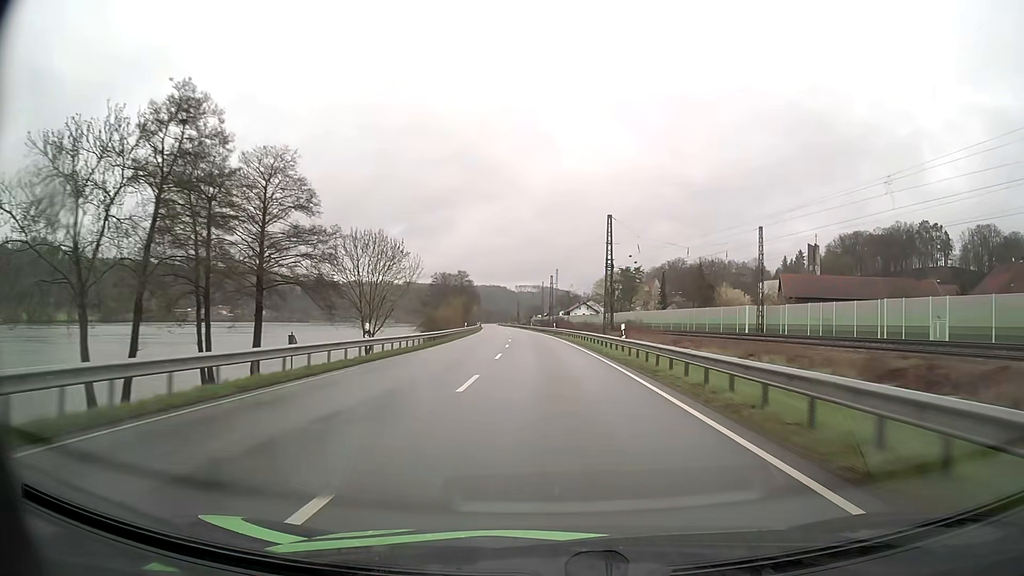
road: primary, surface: asphalt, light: Day
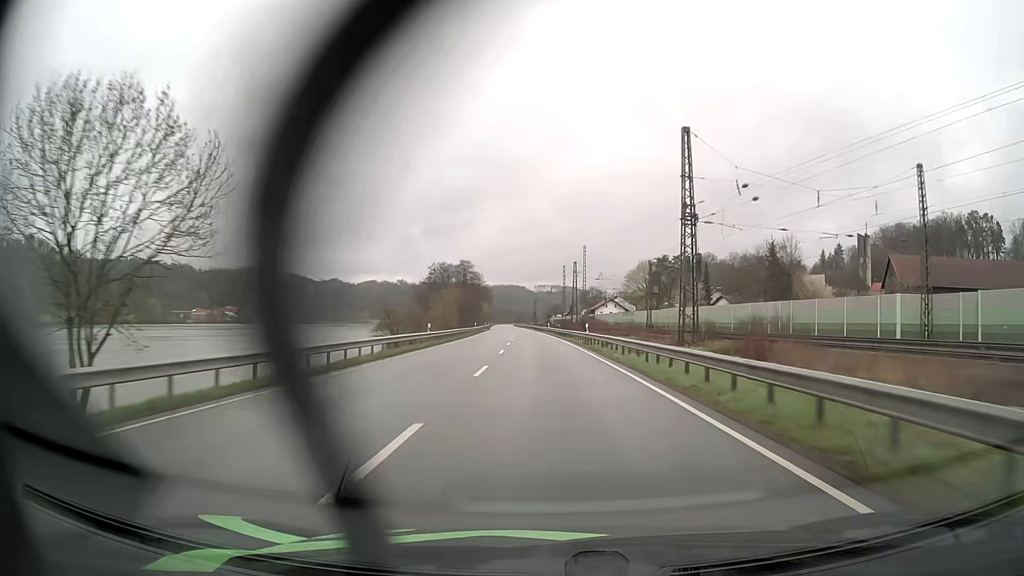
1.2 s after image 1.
(-0.5, +32.4) m; -2°
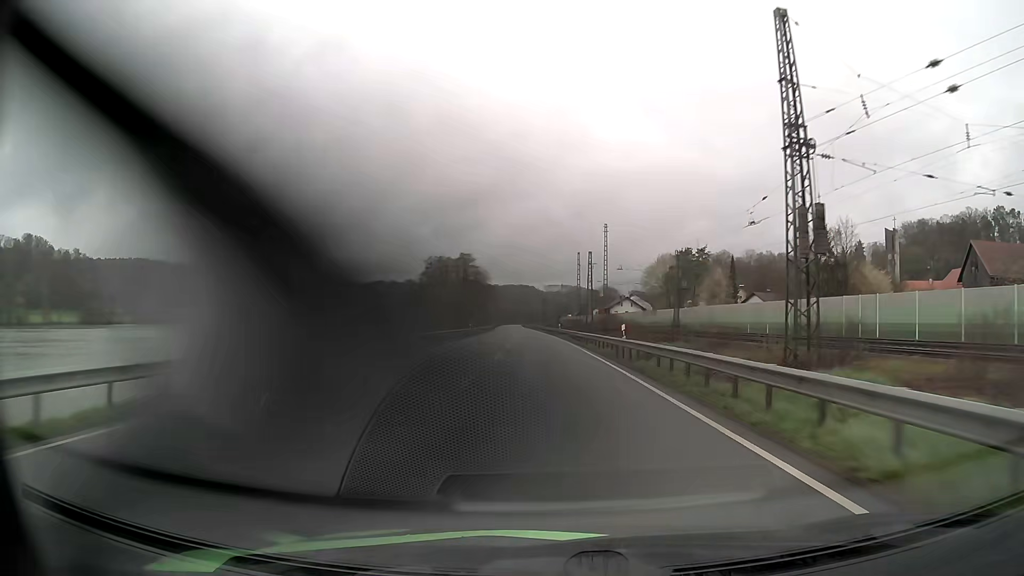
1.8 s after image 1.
(-0.1, +16.2) m; -1°
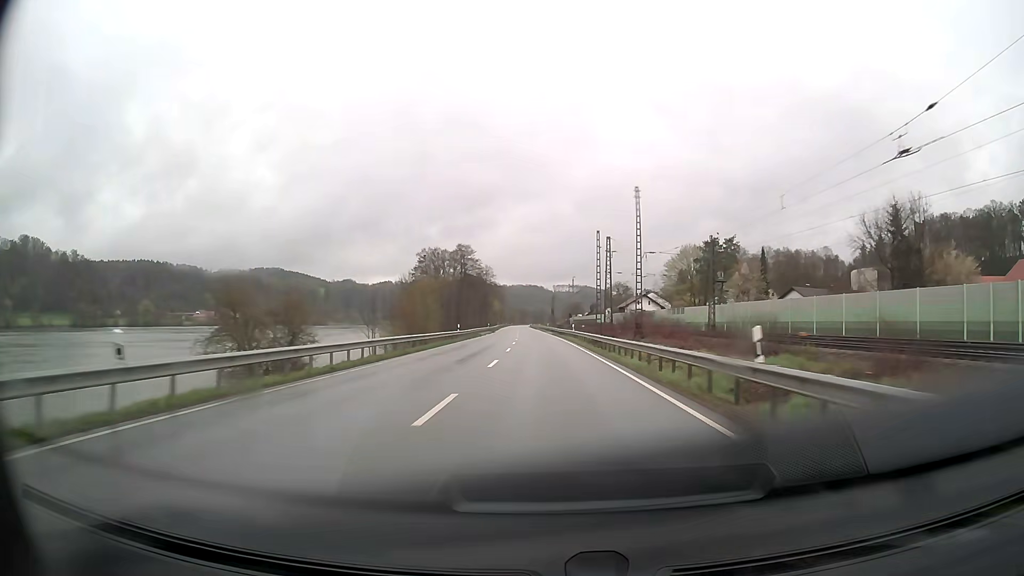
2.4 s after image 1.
(-0.1, +16.2) m; -1°
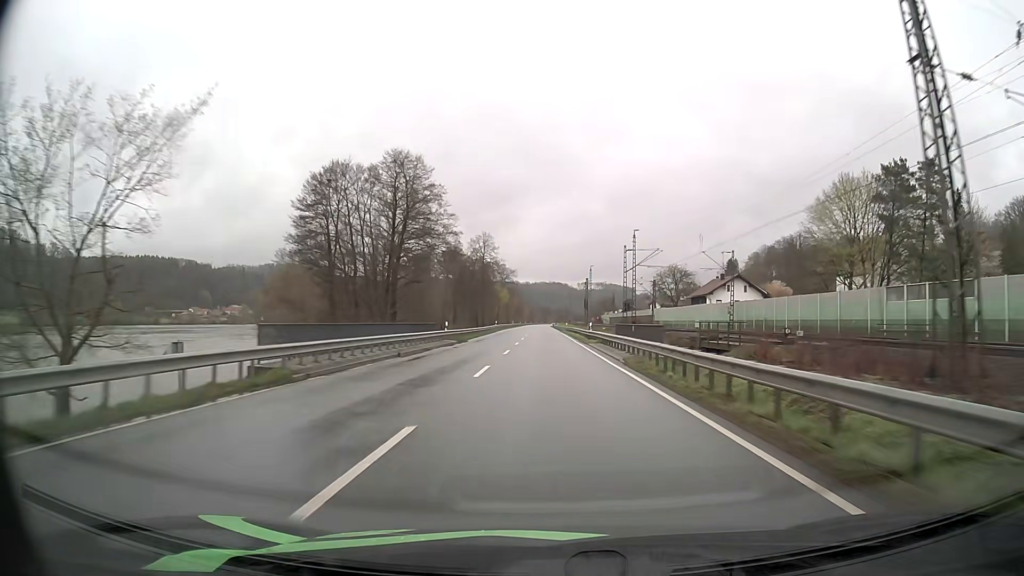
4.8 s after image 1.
(-1.3, +64.7) m; -2°
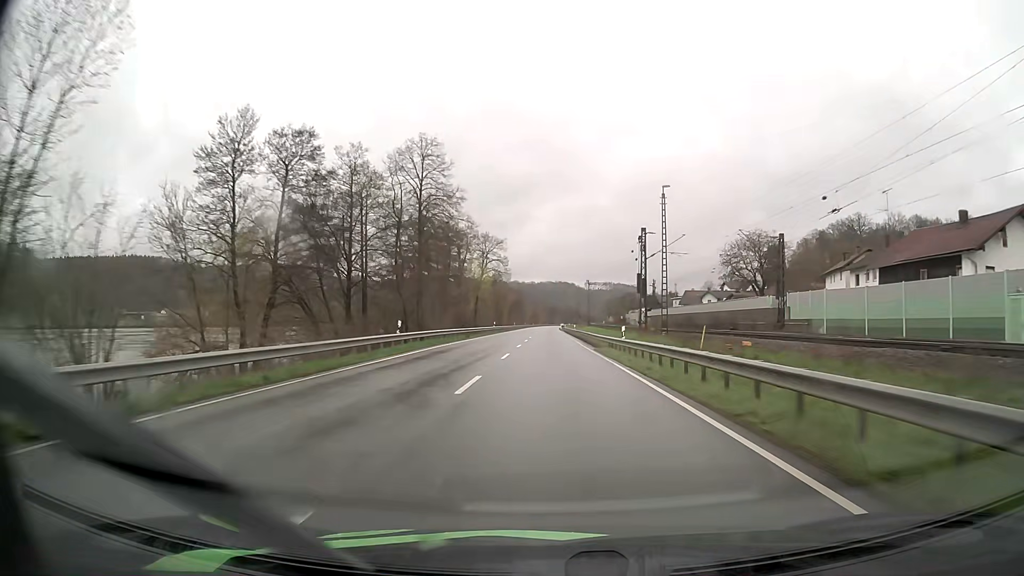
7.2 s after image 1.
(-0.4, +64.6) m; 0°
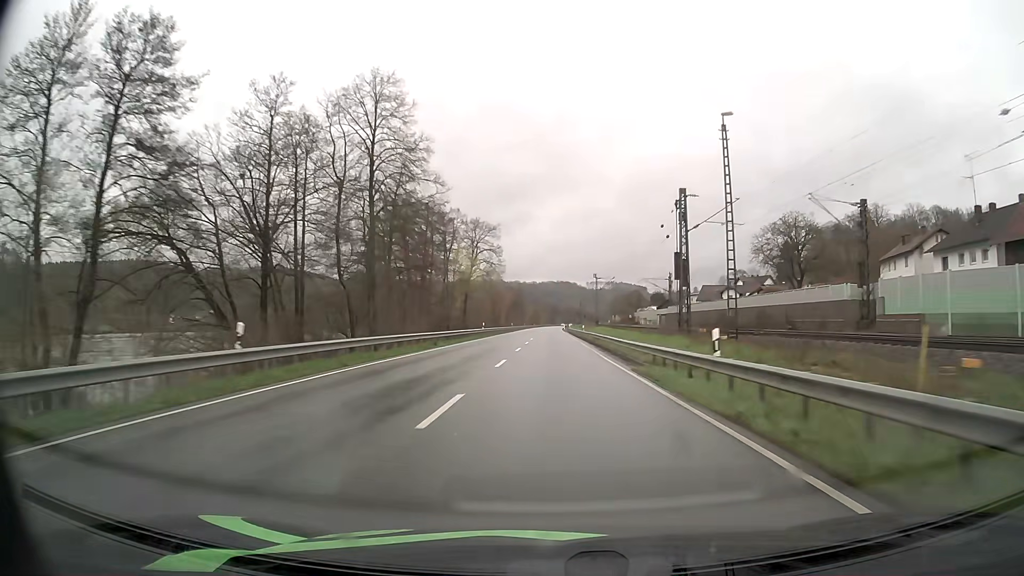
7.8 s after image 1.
(0.0, +16.1) m; 0°
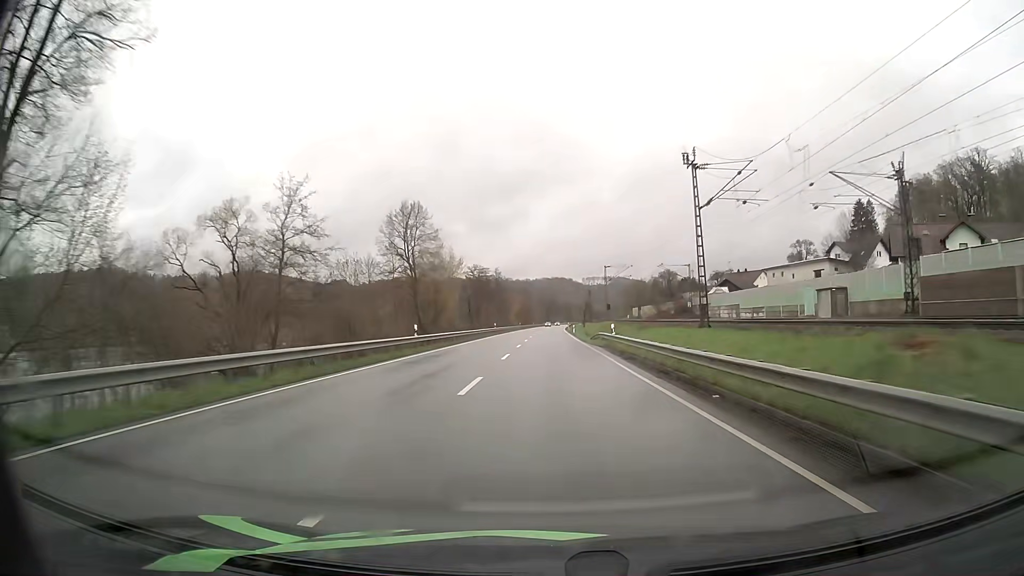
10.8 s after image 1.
(+0.1, +80.6) m; 0°
(0, +10) (0, +20) (0, +30) (0, +40) (0, +50) (0, +60) (0, +70) (0, +80) (0, +90) (0, +100) m
